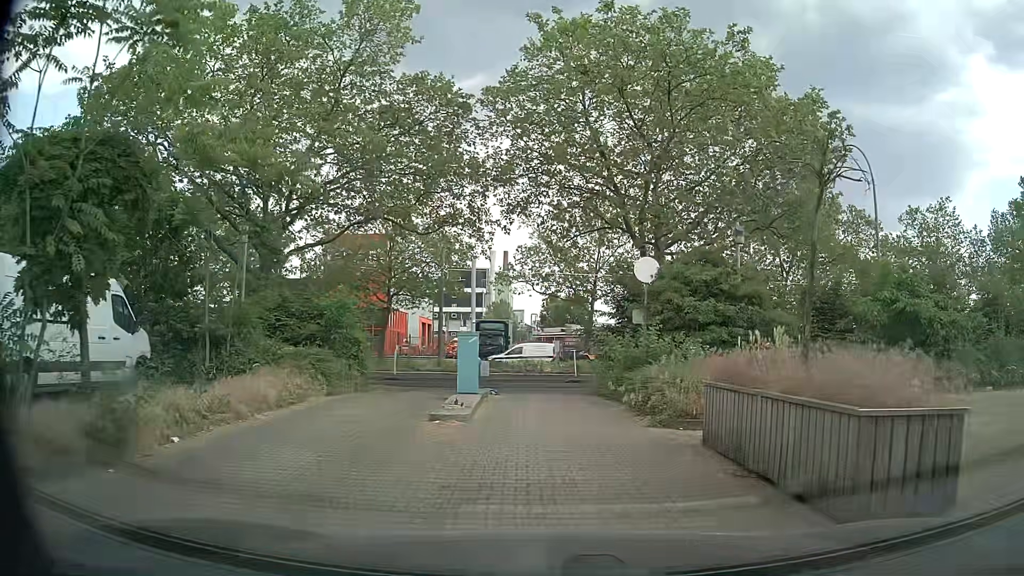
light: Day
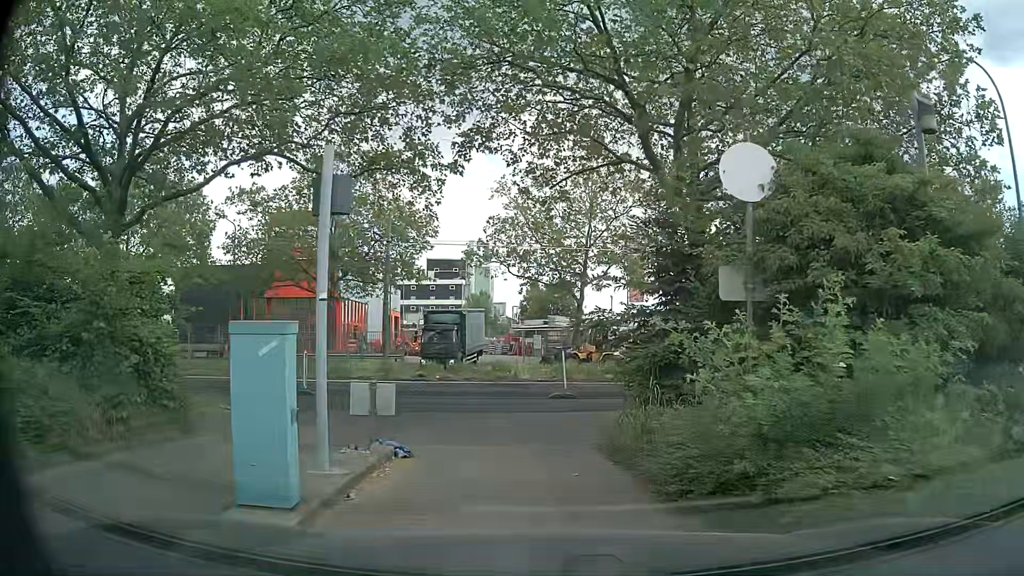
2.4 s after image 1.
(+0.2, +9.4) m; +1°
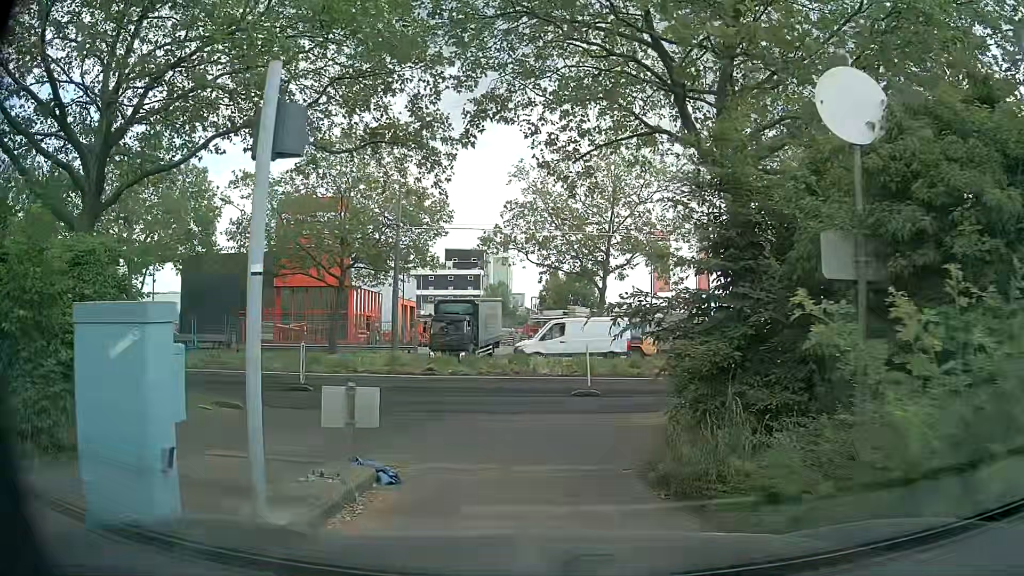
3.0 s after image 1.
(0.0, +1.9) m; +1°
